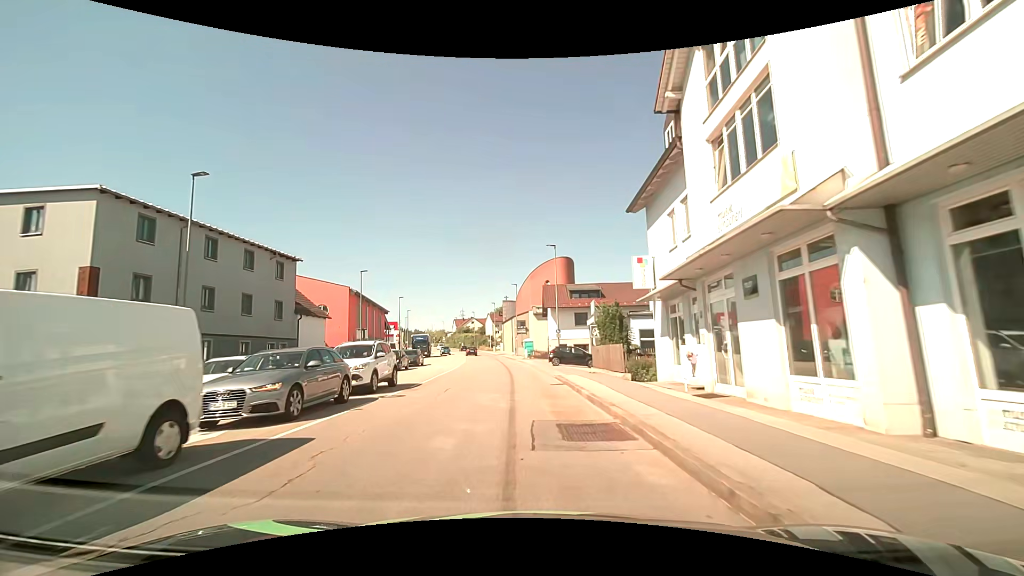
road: tertiary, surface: asphalt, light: Day
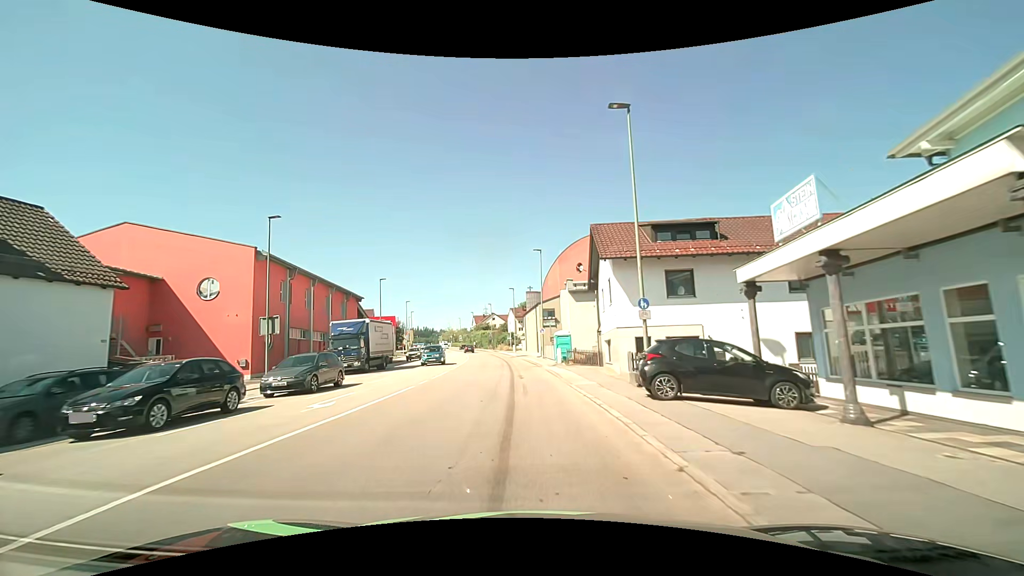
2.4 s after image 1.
(-0.3, +24.6) m; -2°
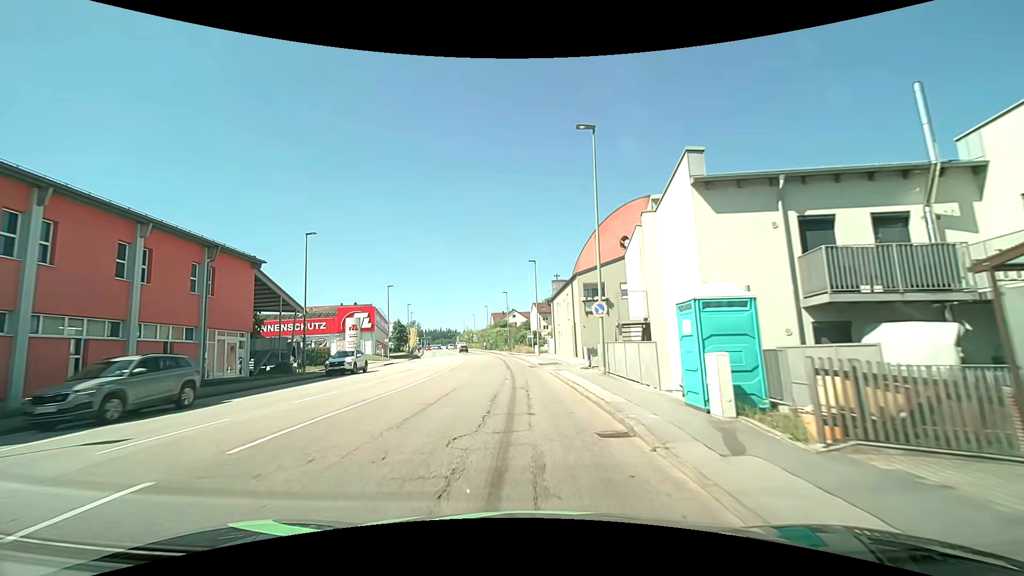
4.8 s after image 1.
(-0.7, +26.9) m; -3°
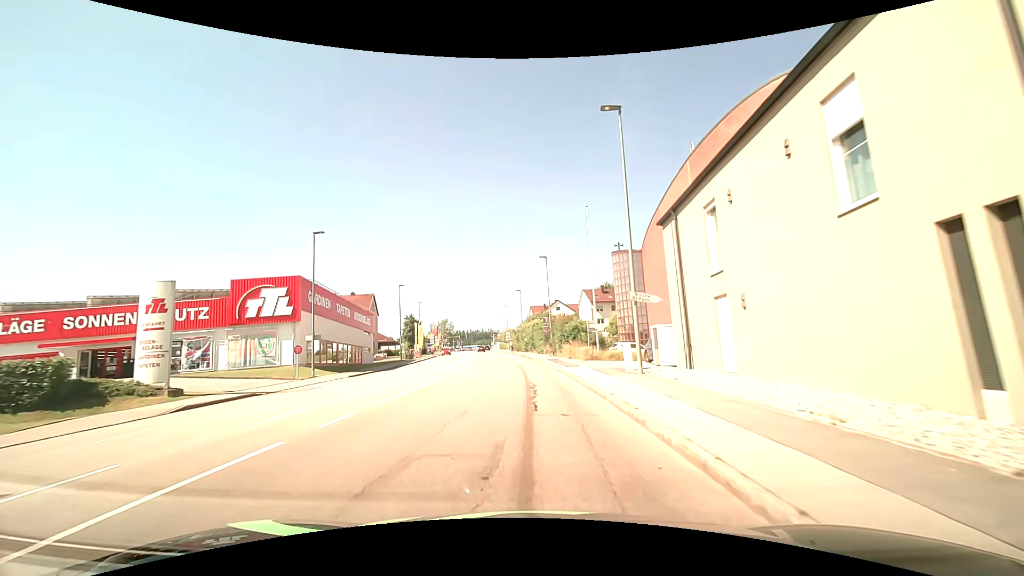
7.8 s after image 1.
(-1.2, +34.7) m; -5°
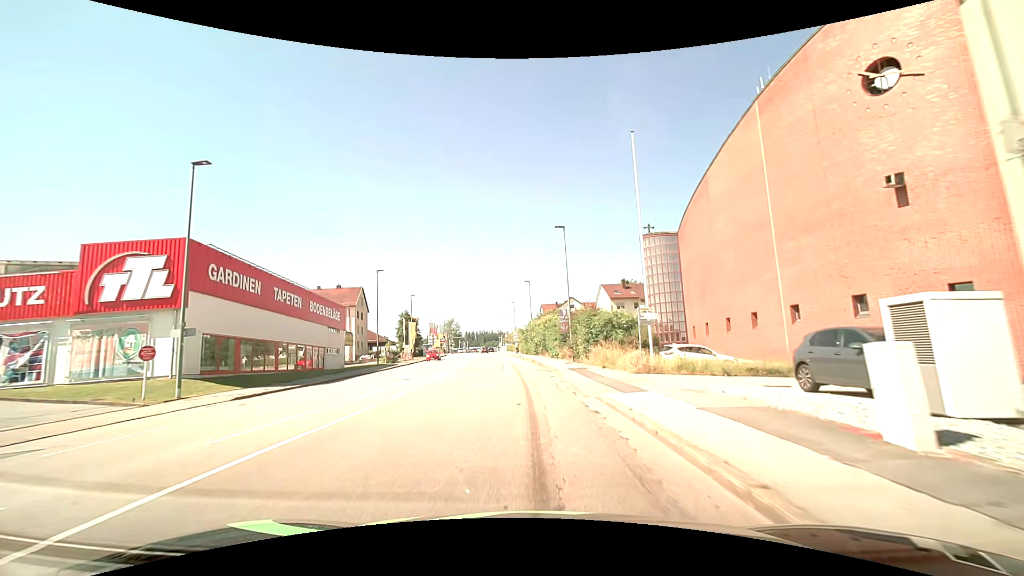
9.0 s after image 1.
(-0.2, +14.0) m; -1°
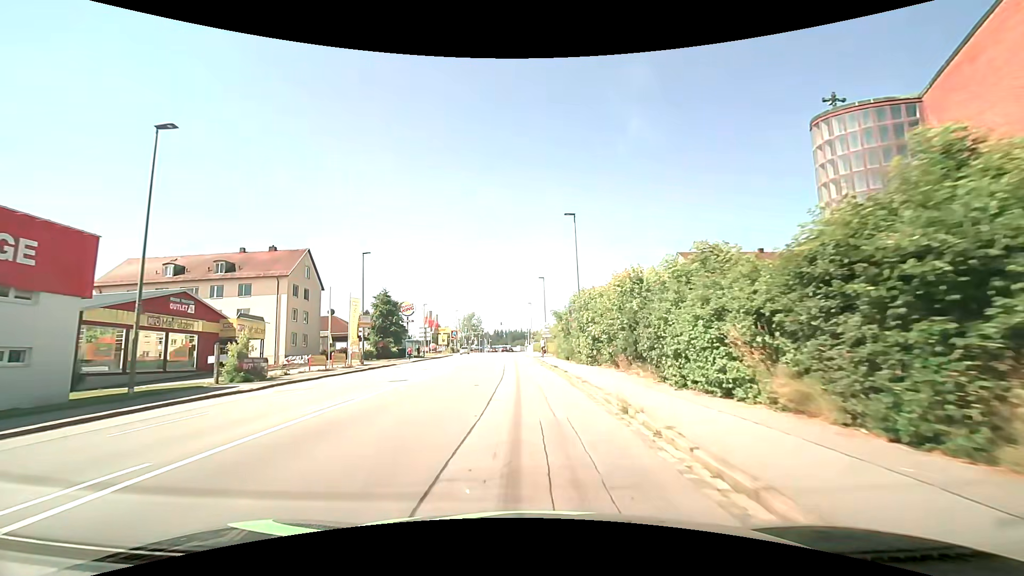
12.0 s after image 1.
(-1.1, +35.7) m; -4°
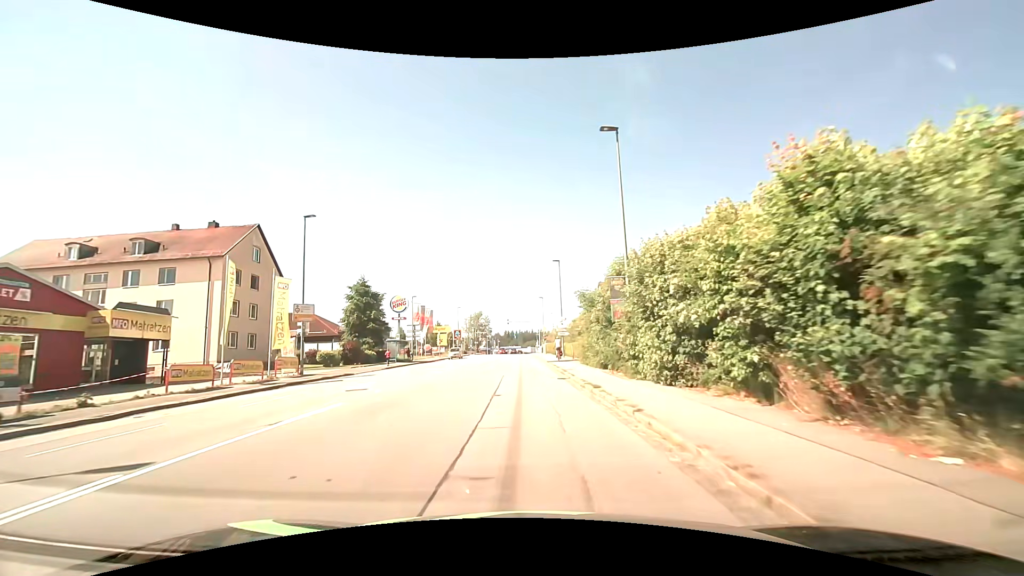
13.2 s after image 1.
(-0.1, +14.1) m; -1°
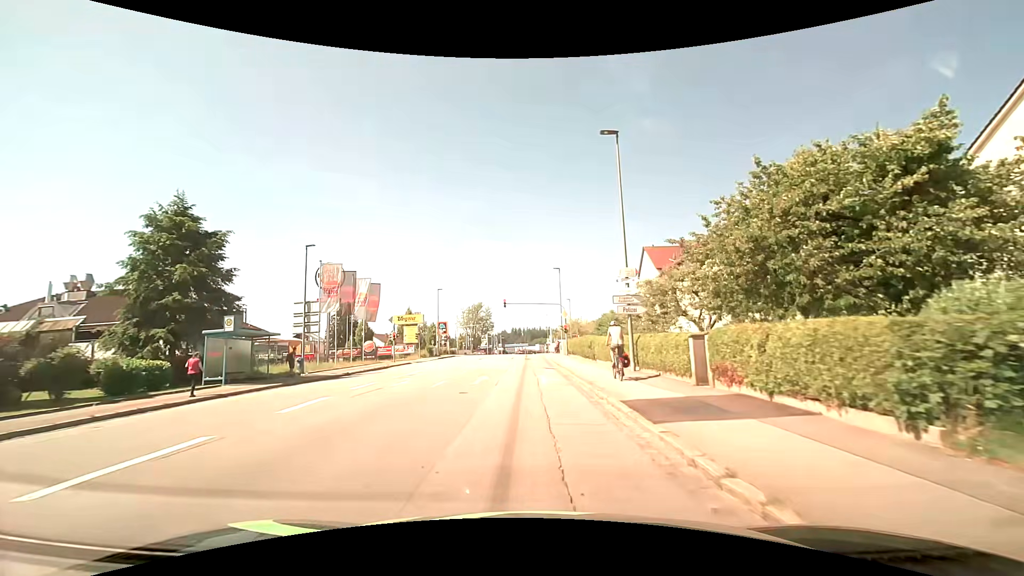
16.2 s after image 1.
(-0.4, +31.8) m; -1°
(0, +10) (0, +20) (0, +30) (0, +40) (0, +50) (0, +60) (0, +70) (0, +80) (0, +90) (0, +100) m
